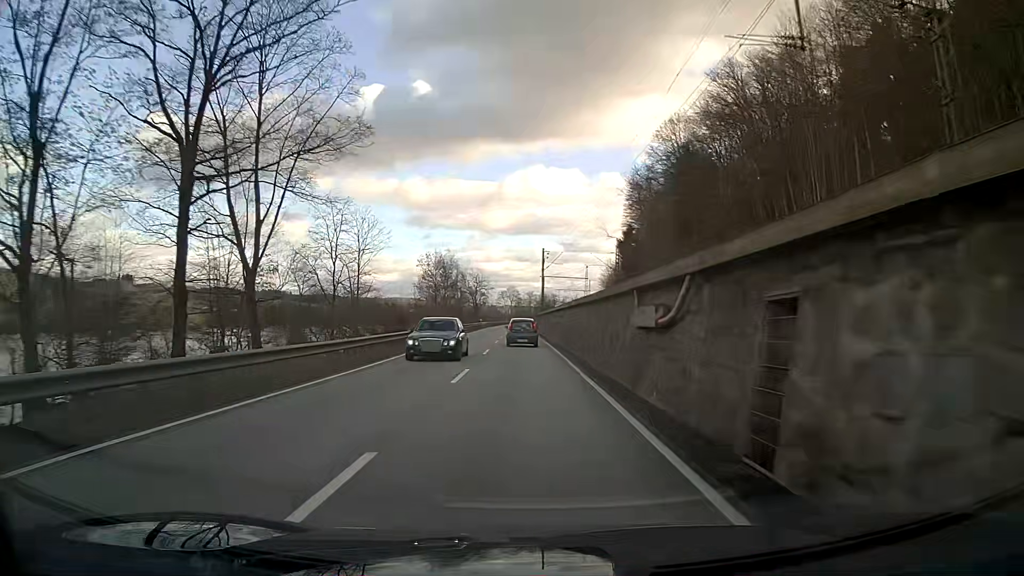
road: primary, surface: asphalt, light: Day
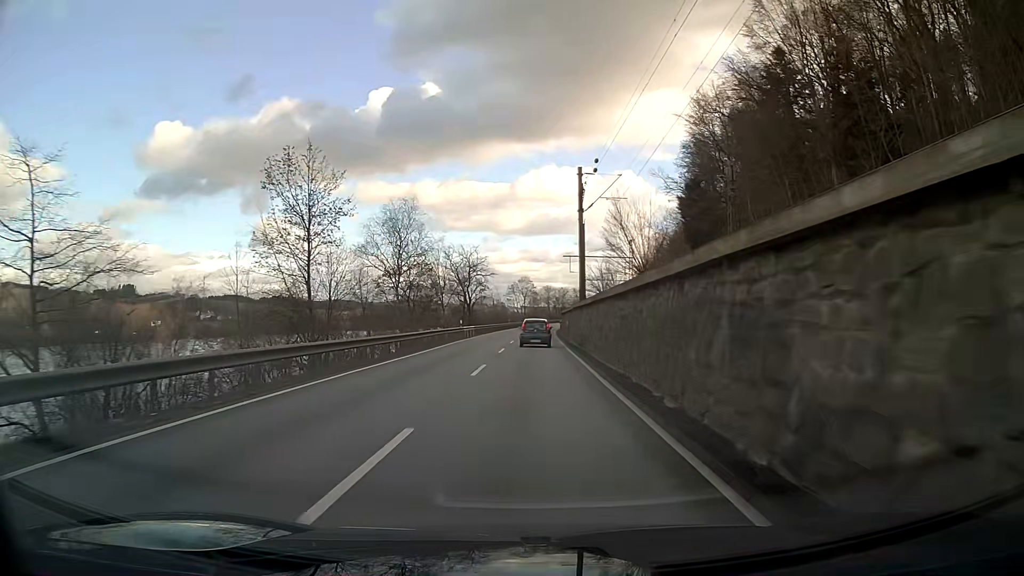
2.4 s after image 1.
(-0.9, +46.3) m; -2°
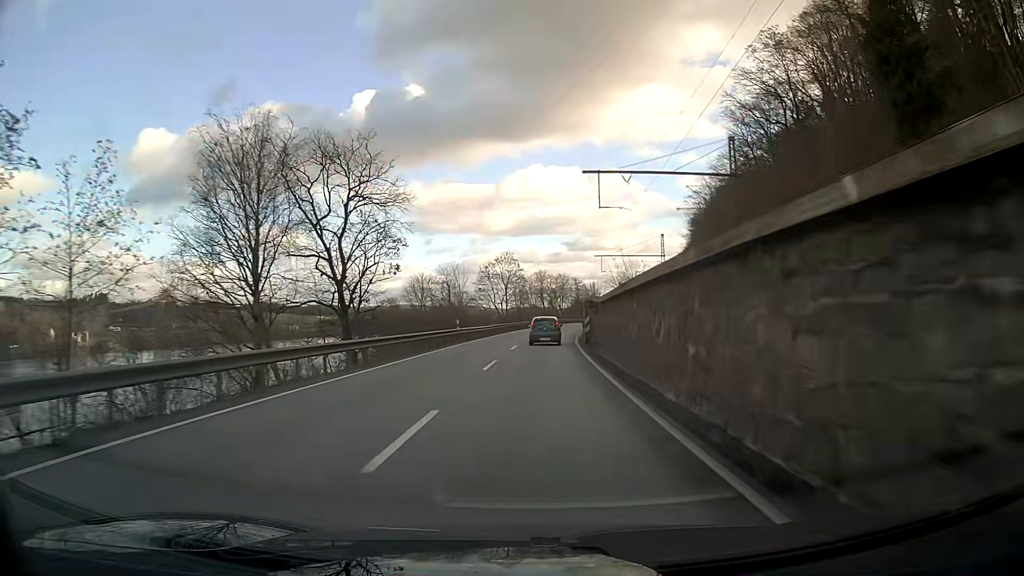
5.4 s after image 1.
(+0.3, +58.0) m; +1°
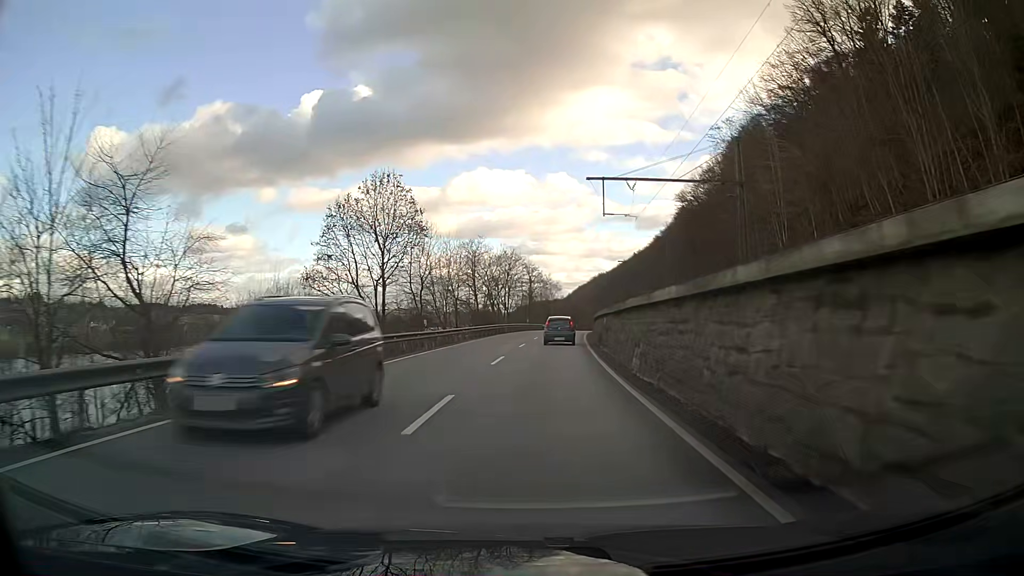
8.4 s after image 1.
(+2.1, +57.7) m; +5°
